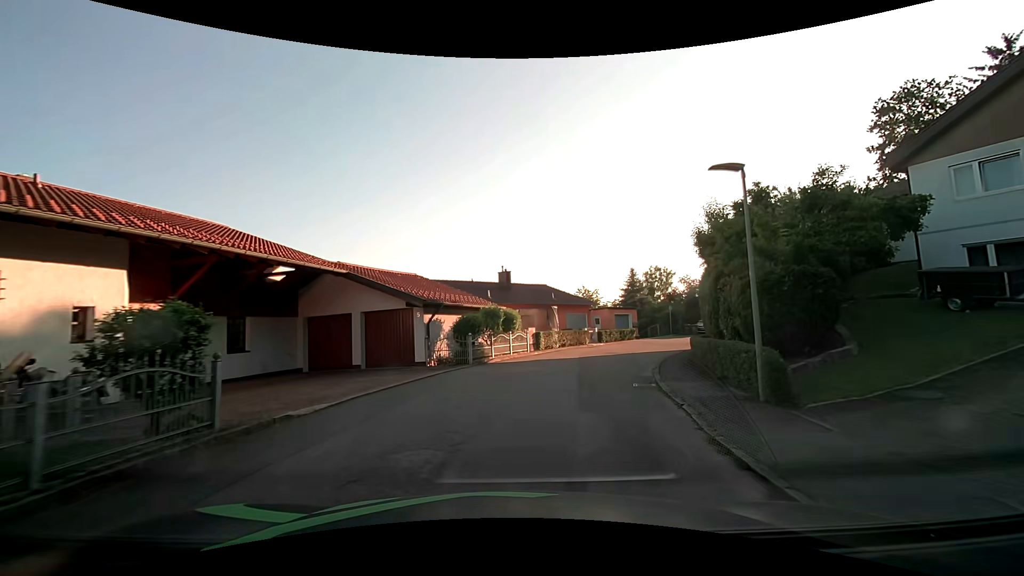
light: Day
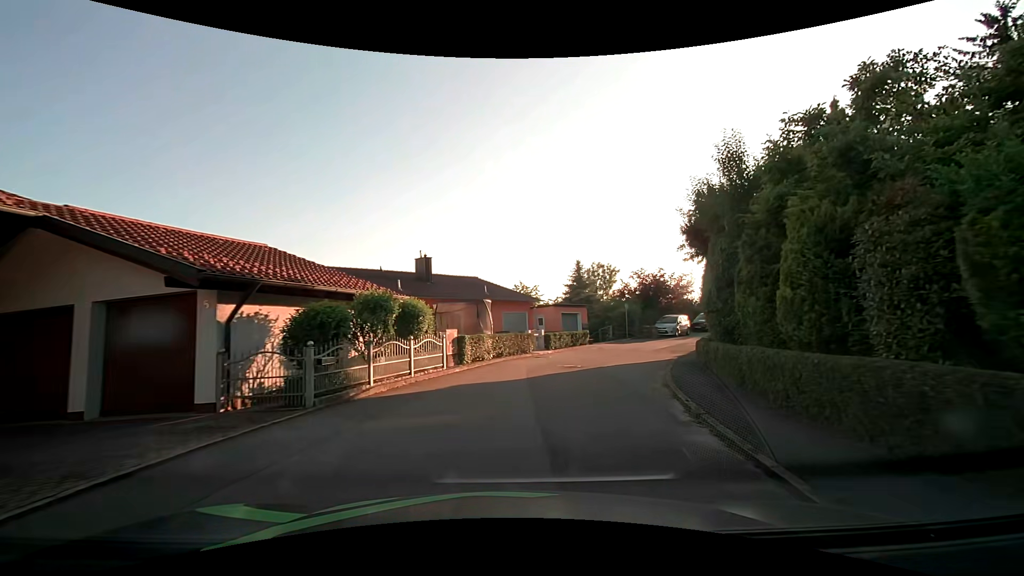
(+0.6, +9.0) m; +8°
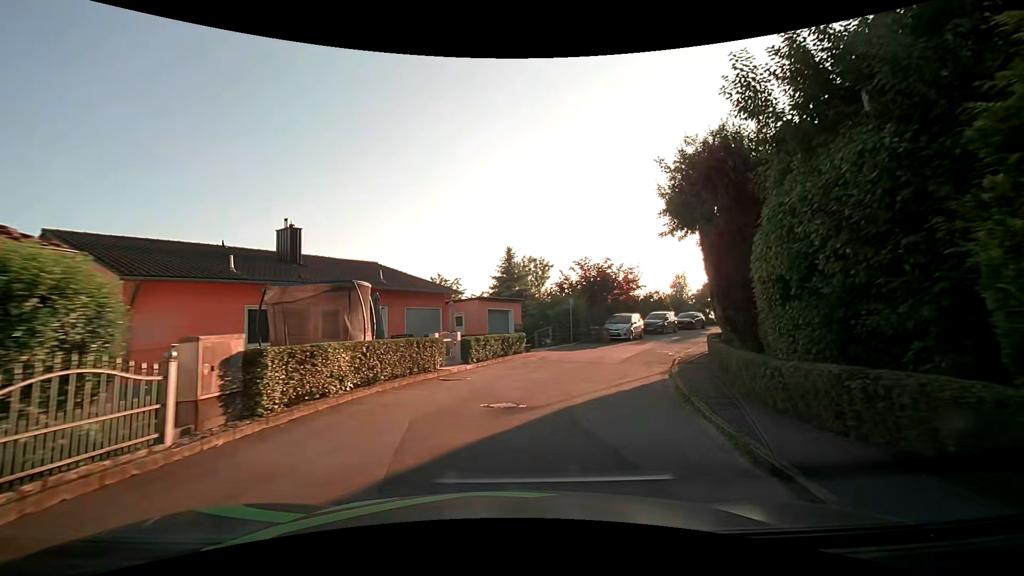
(+0.7, +8.9) m; +8°
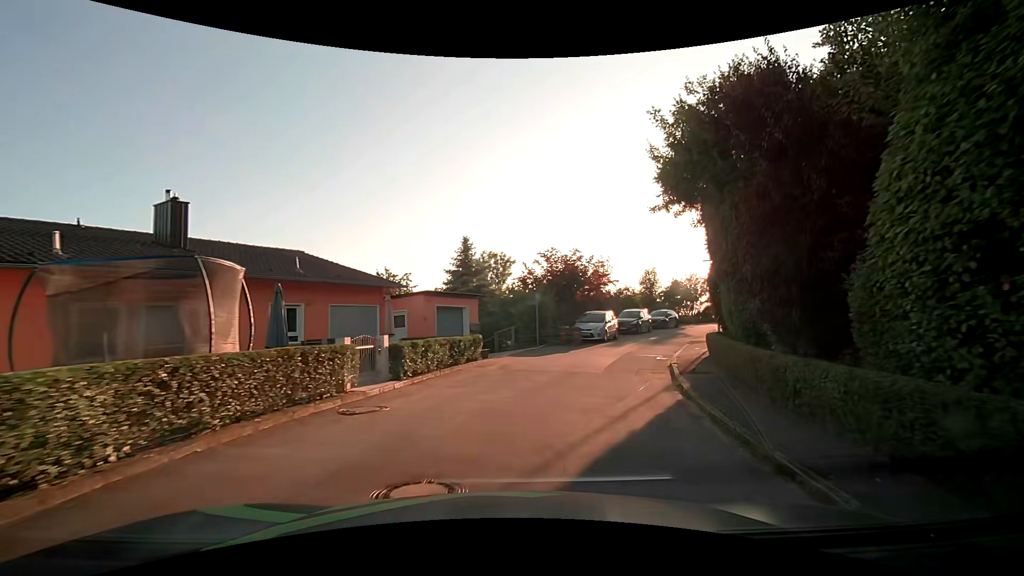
(+0.2, +4.5) m; +5°
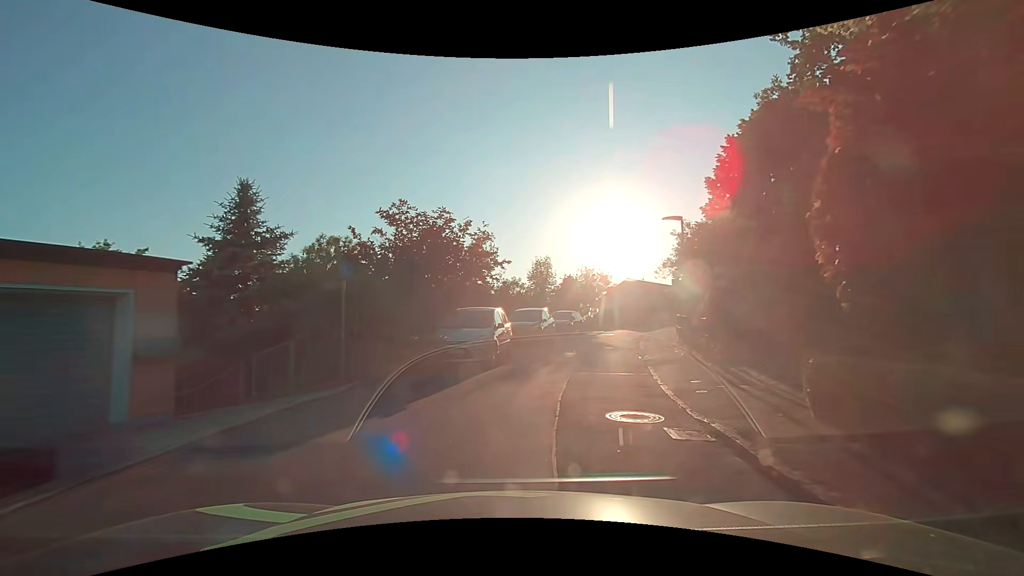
(+1.7, +13.2) m; +15°
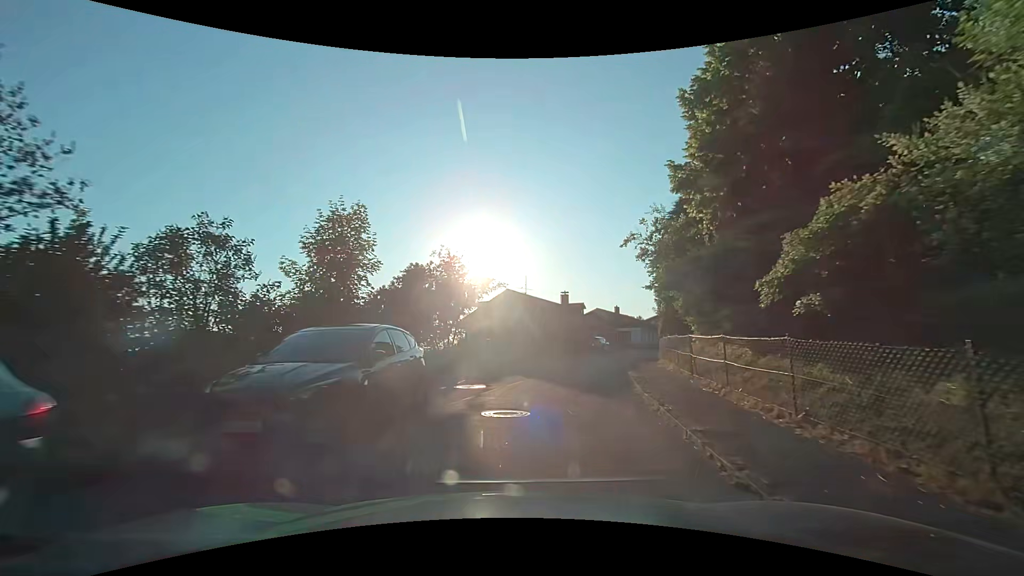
(+3.0, +21.4) m; +15°
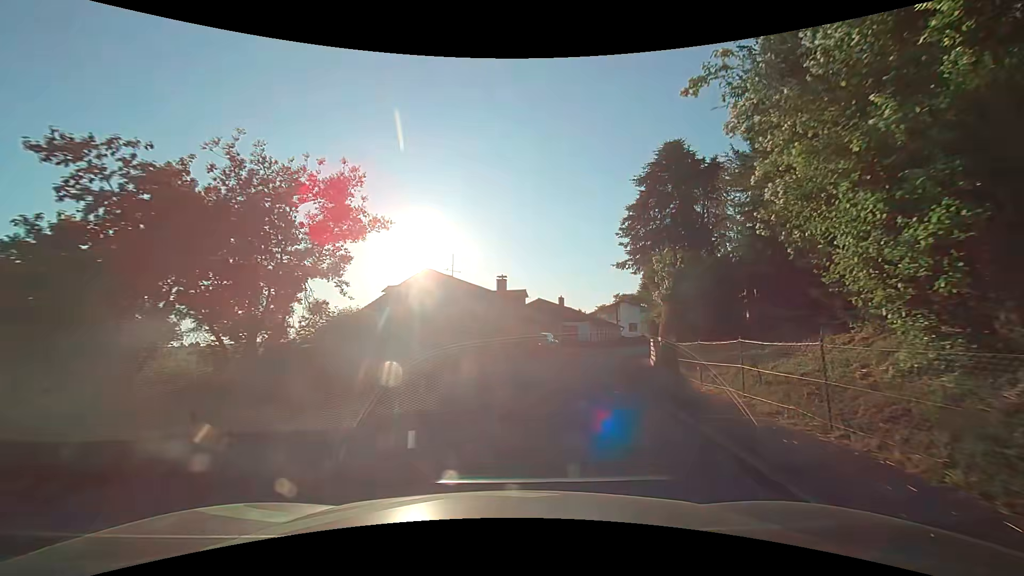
(+0.8, +12.8) m; +8°
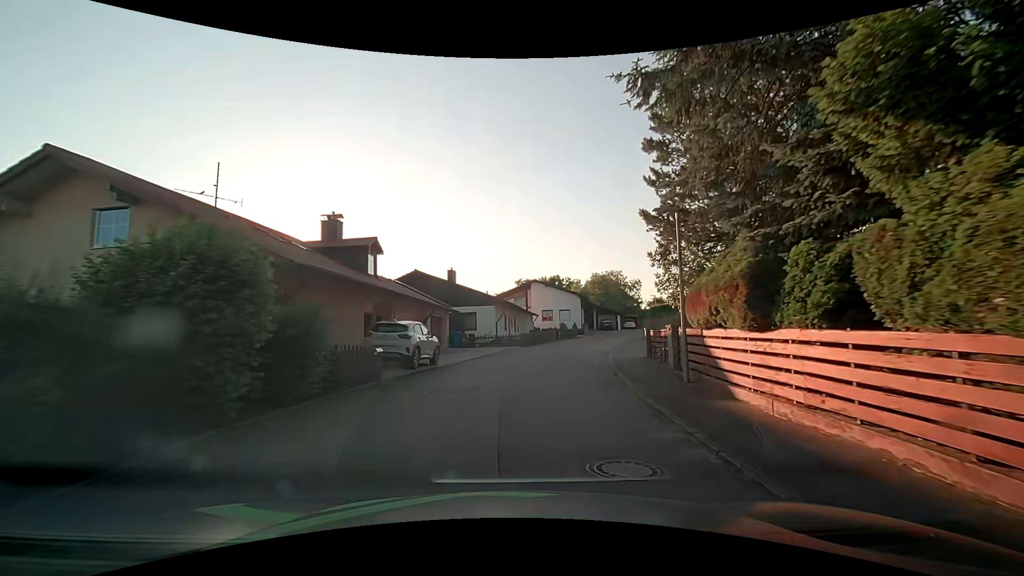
(+2.2, +22.3) m; +11°
(+1, +10) (+2, +20) (+4, +30) (+7, +39) (+10, +49) (+14, +58) (+19, +67) (+24, +75) (+31, +83) (+39, +89) m
